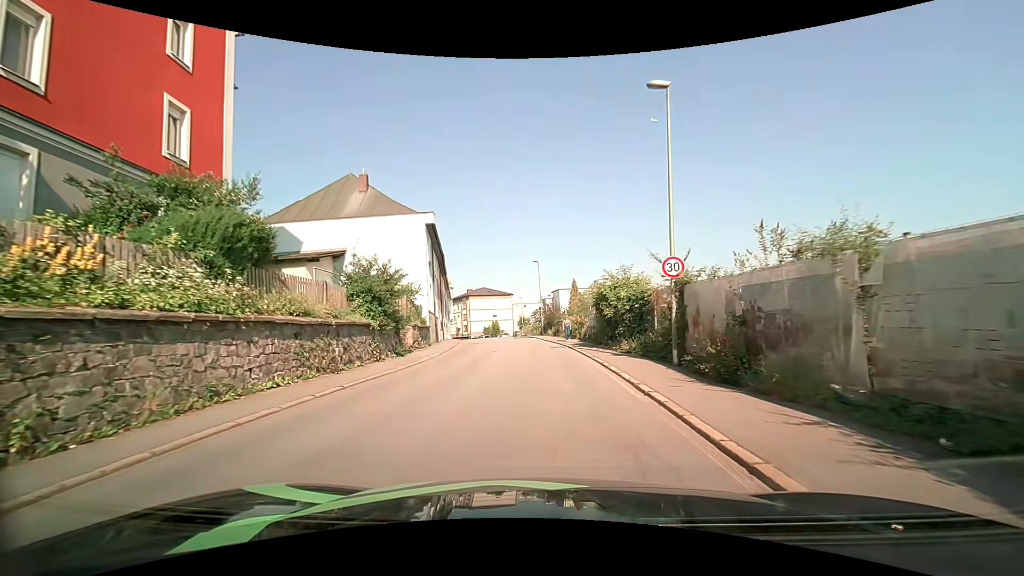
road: tertiary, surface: asphalt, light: Day
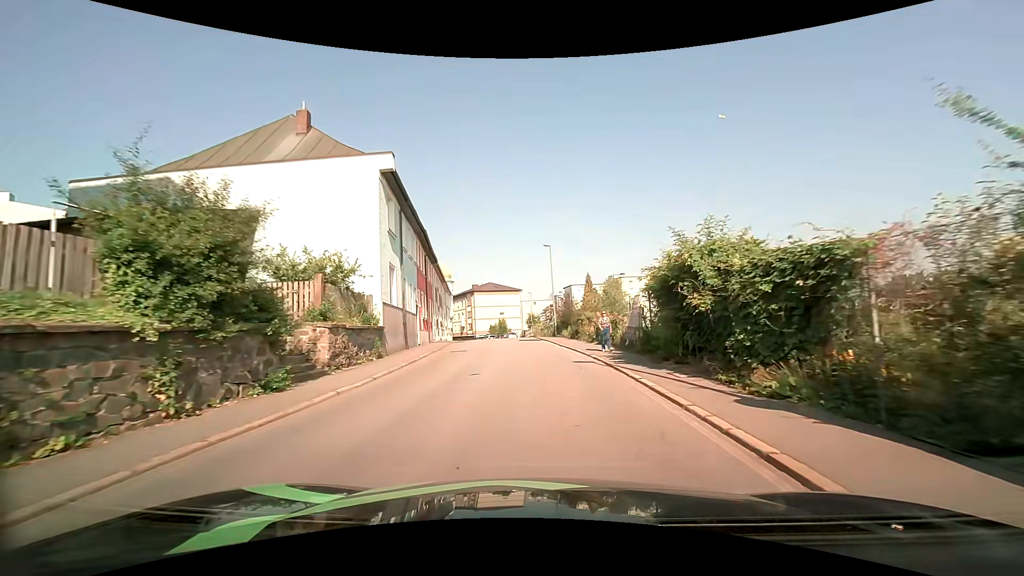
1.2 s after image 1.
(-0.1, +10.2) m; -1°
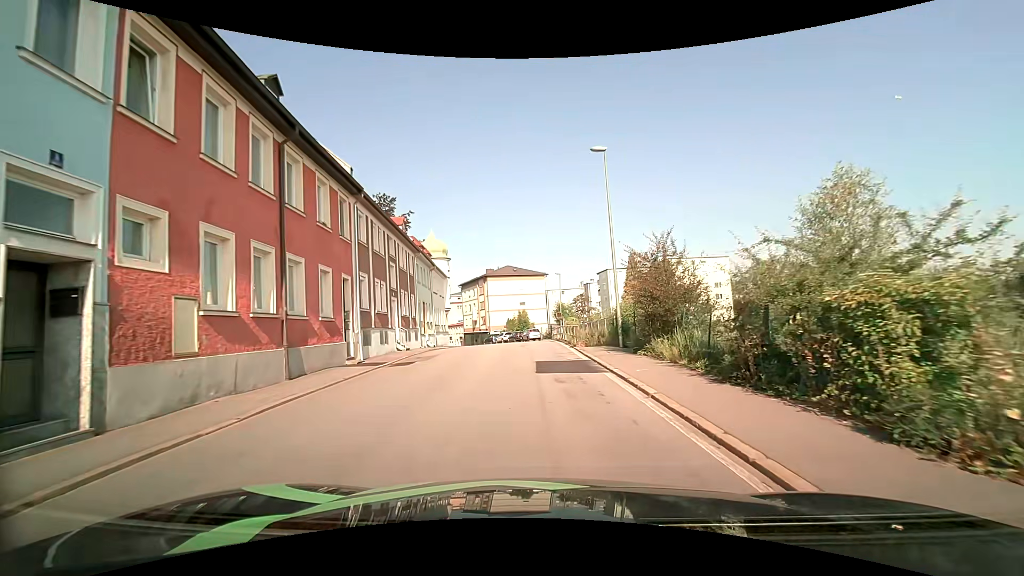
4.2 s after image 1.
(-0.6, +23.2) m; -3°
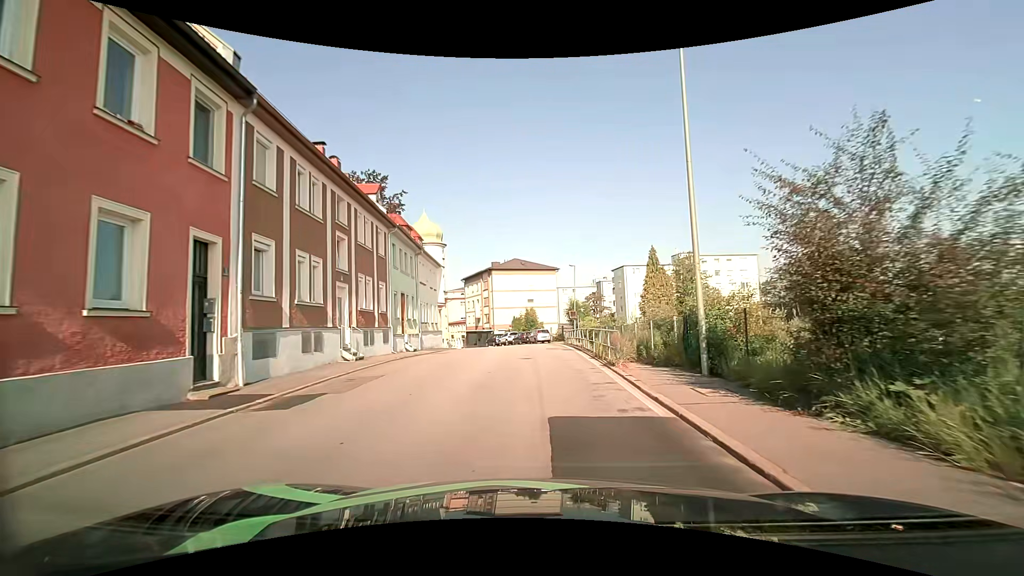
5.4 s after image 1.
(-0.1, +8.8) m; -1°
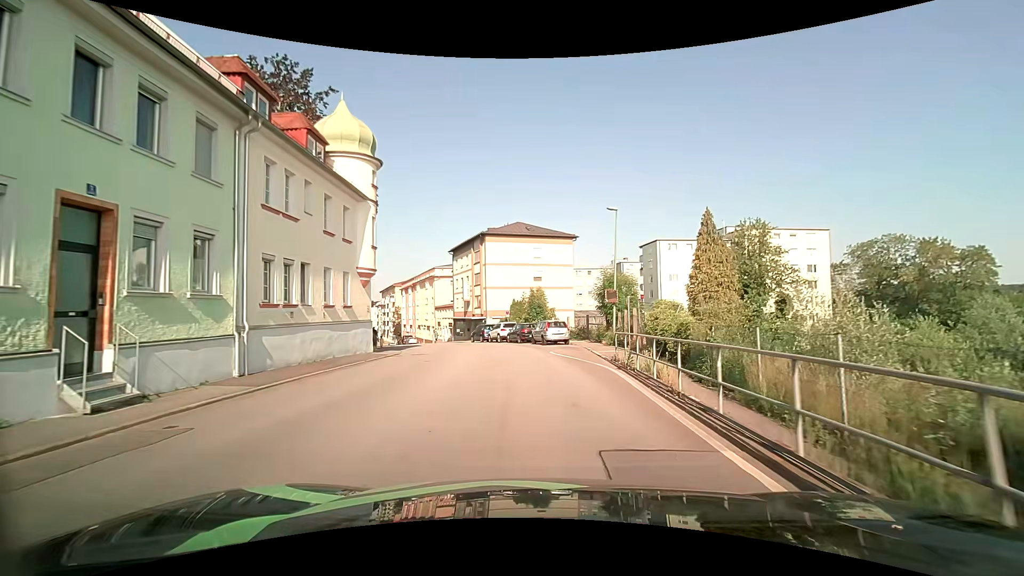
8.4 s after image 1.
(0.0, +22.3) m; -1°
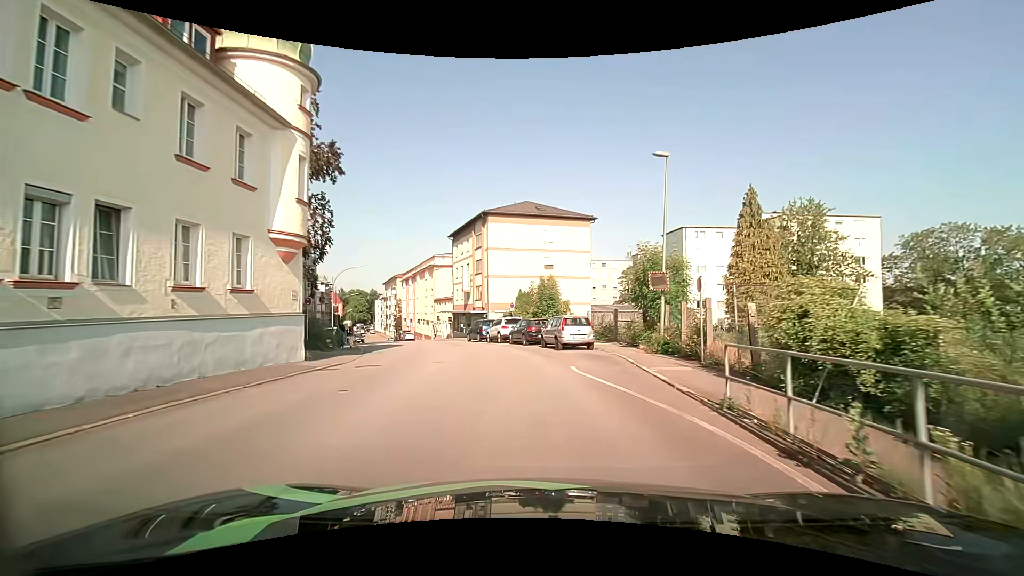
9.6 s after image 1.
(0.0, +8.9) m; -1°
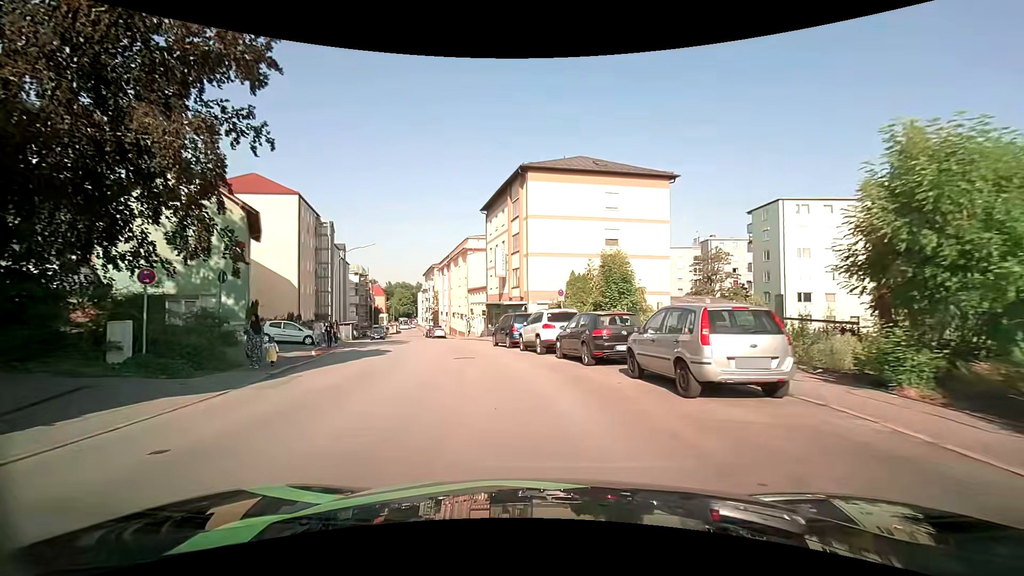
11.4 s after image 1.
(-0.6, +13.6) m; -6°
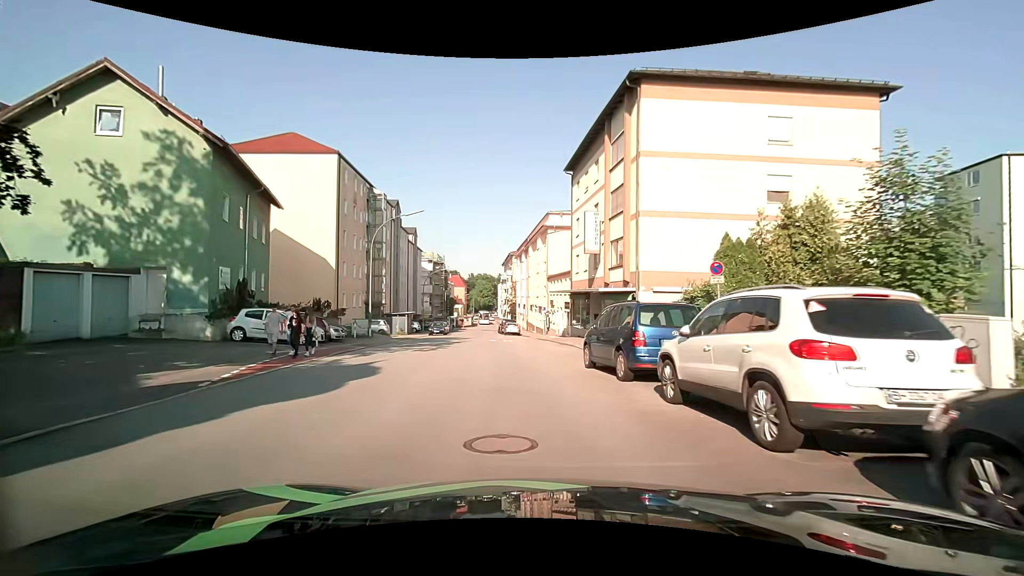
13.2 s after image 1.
(-1.1, +12.7) m; -9°
